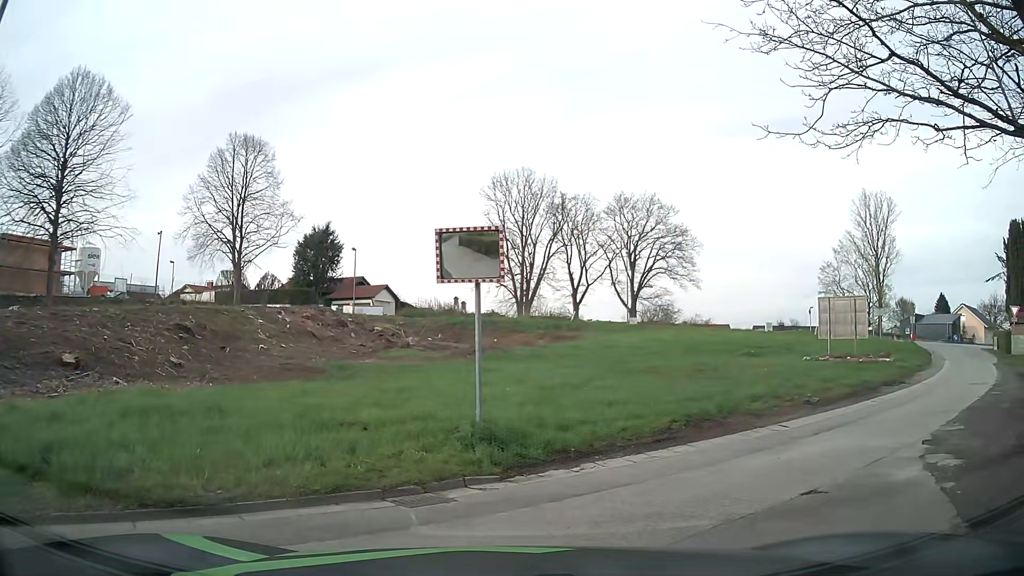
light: Day
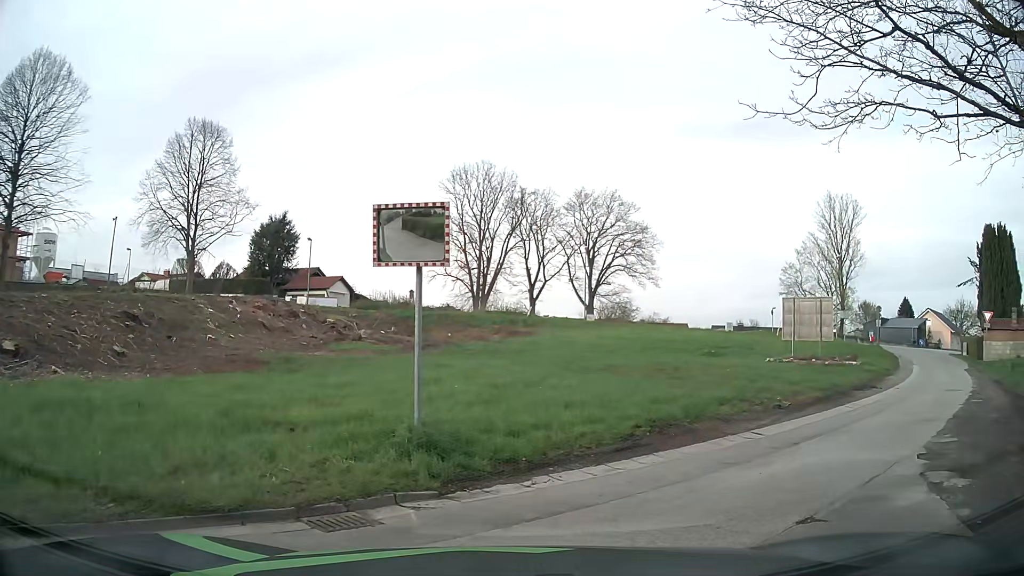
(0.0, +1.2) m; +3°
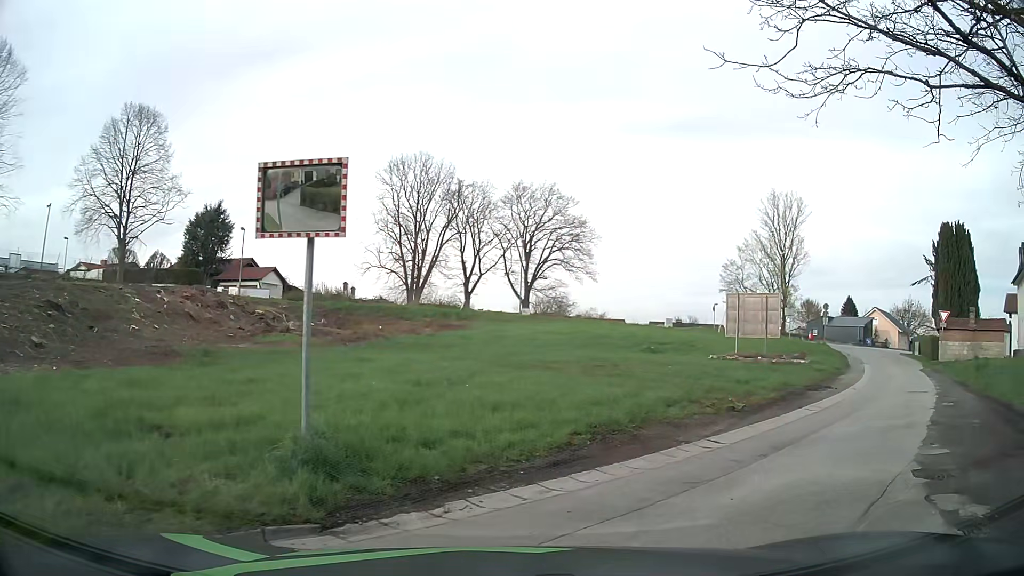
(0.0, +1.6) m; +3°
